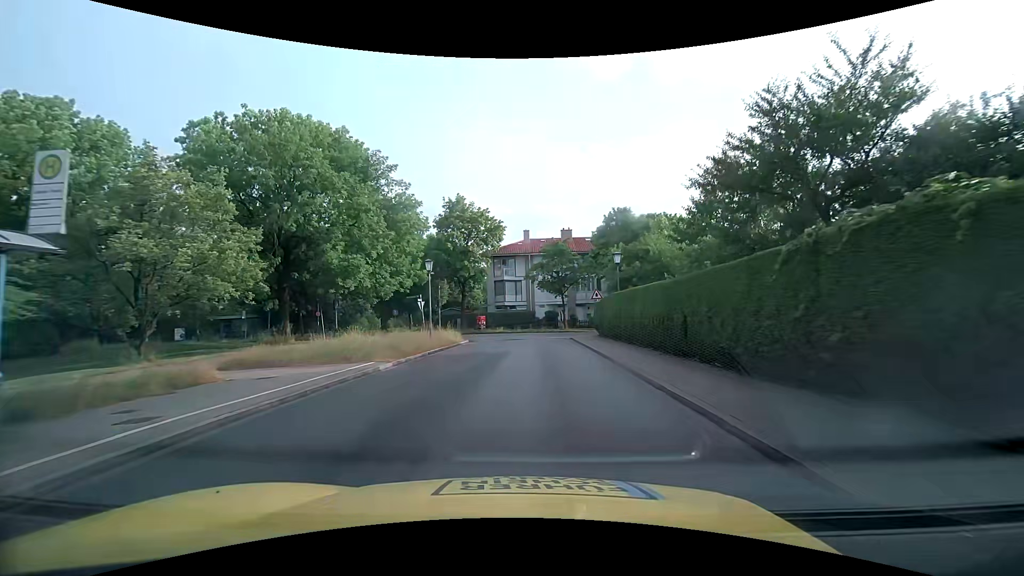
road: tertiary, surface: asphalt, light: Day
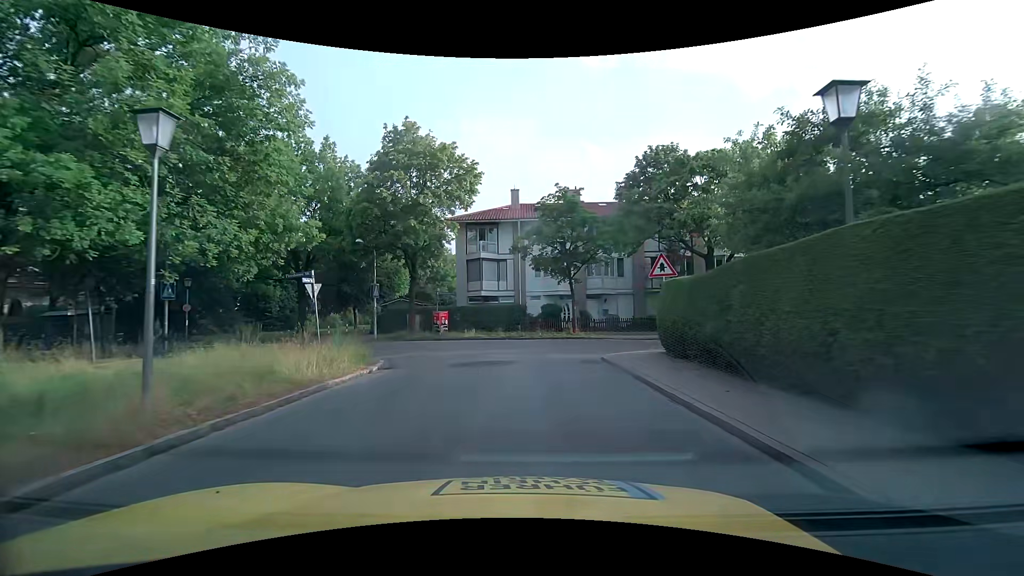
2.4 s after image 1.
(+0.1, +17.8) m; +1°
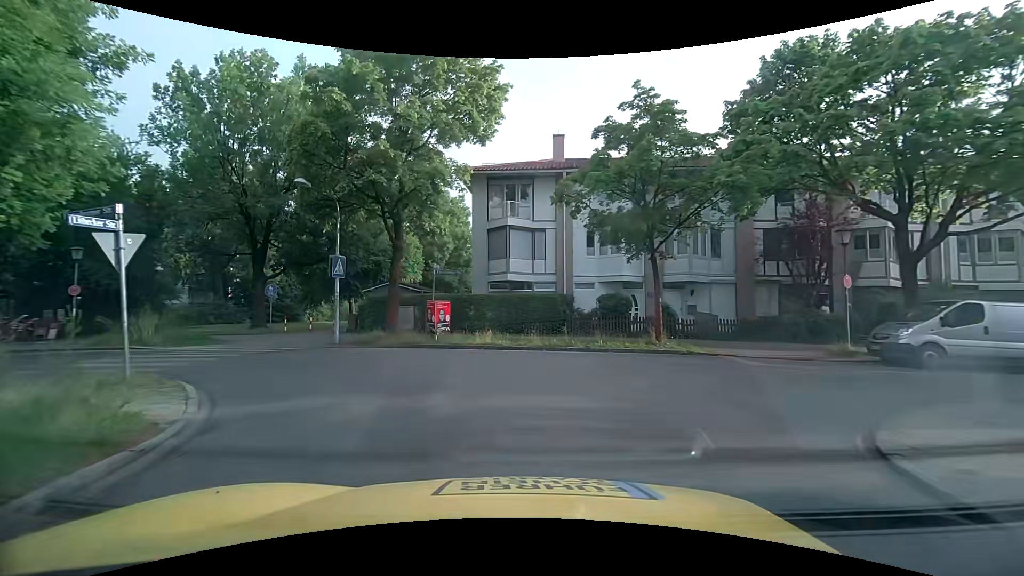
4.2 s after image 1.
(-0.3, +11.6) m; -5°
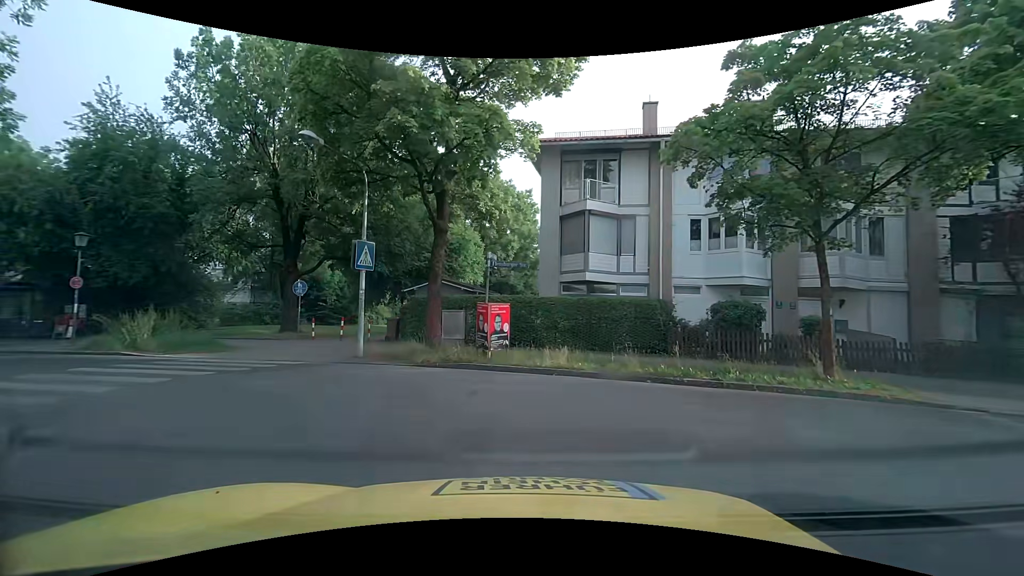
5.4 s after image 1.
(-0.3, +5.1) m; -7°
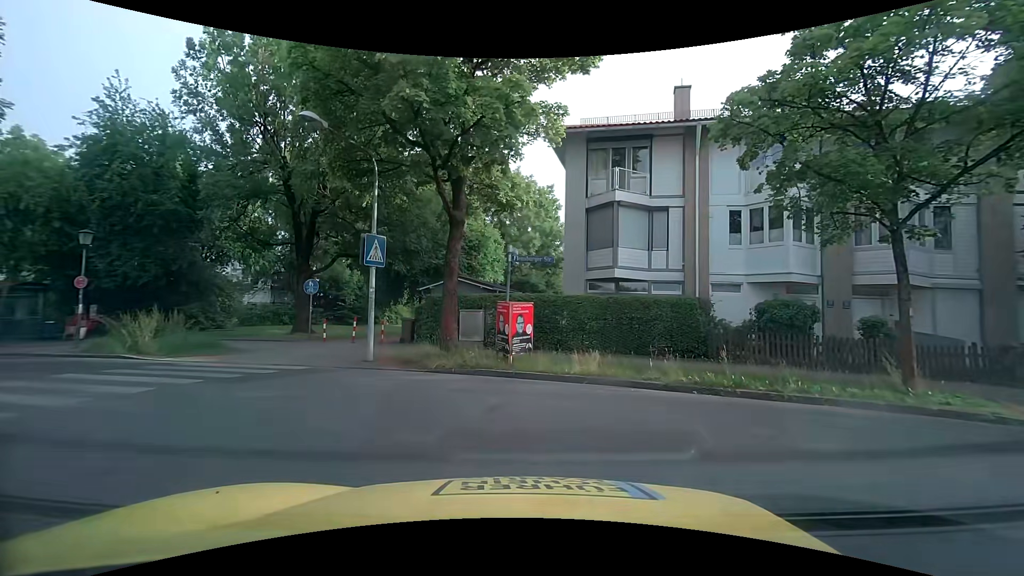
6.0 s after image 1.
(0.0, +1.2) m; -4°
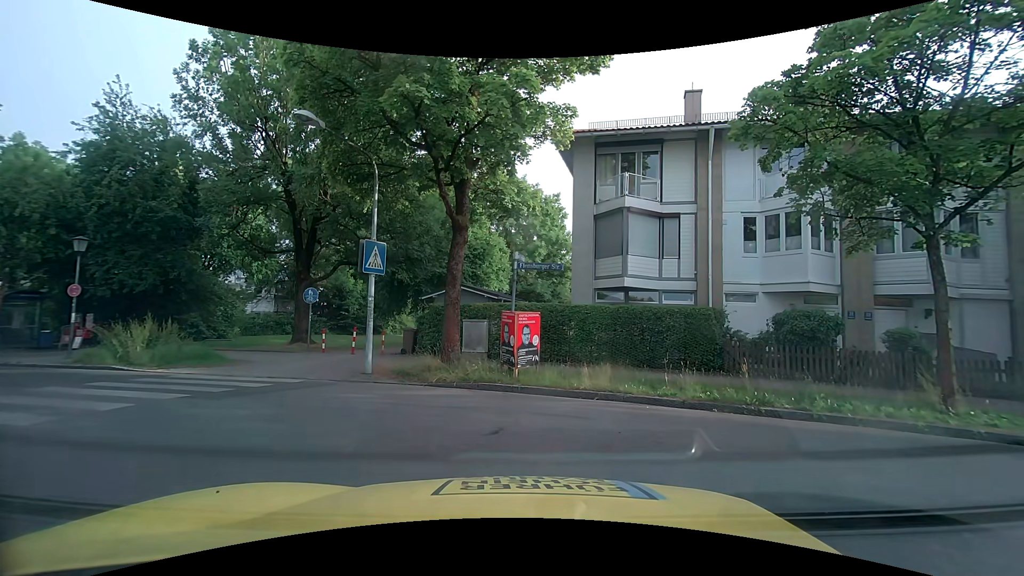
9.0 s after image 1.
(0.0, +0.7) m; 0°
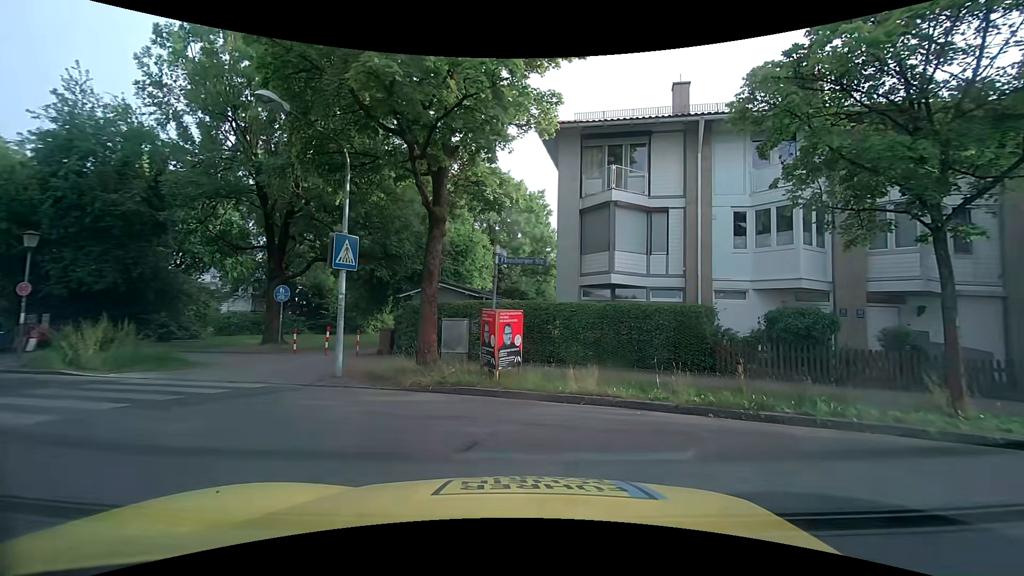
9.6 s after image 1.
(0.0, +0.9) m; +5°
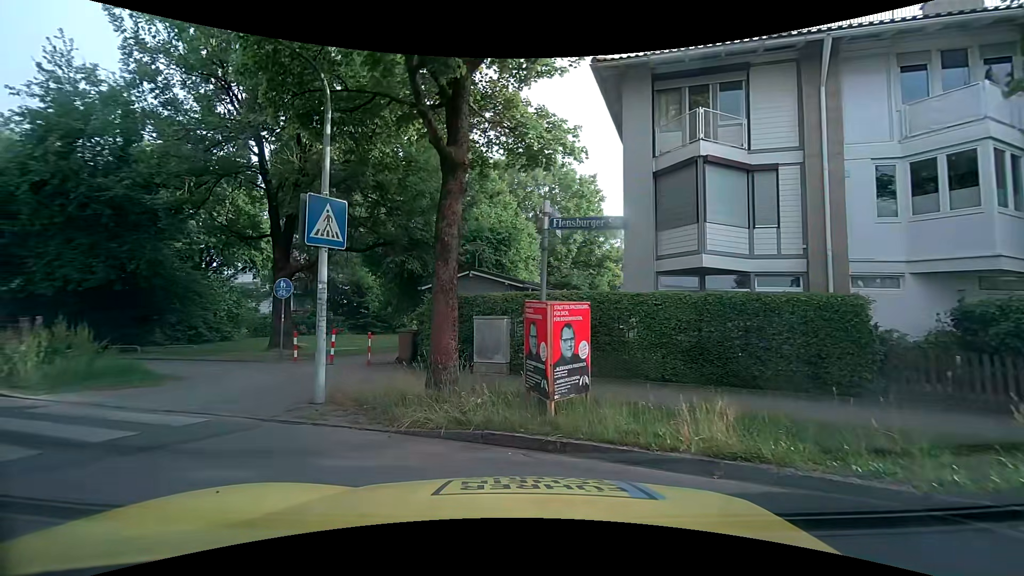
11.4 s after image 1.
(-0.1, +4.1) m; -5°
